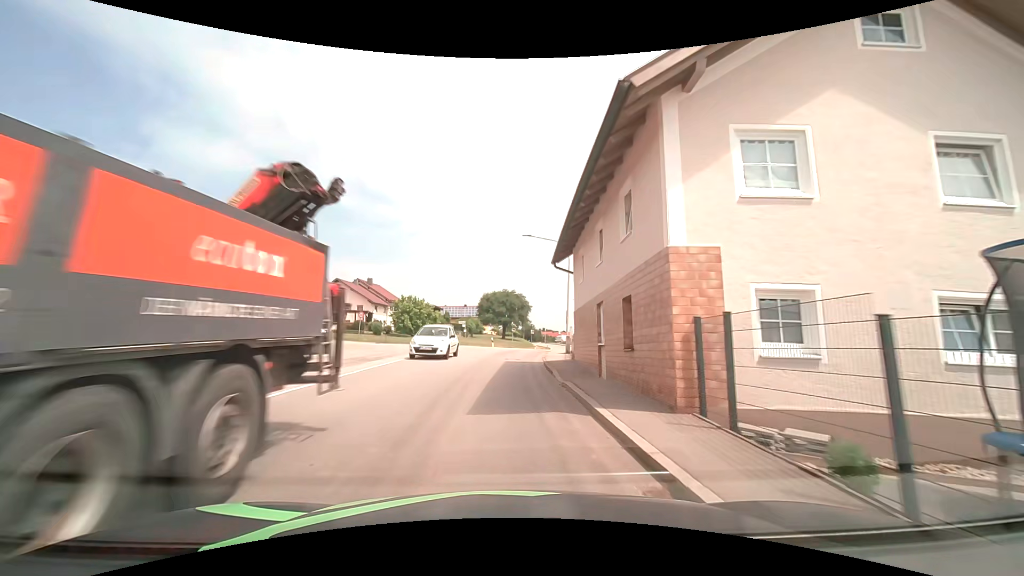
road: secondary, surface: asphalt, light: Day
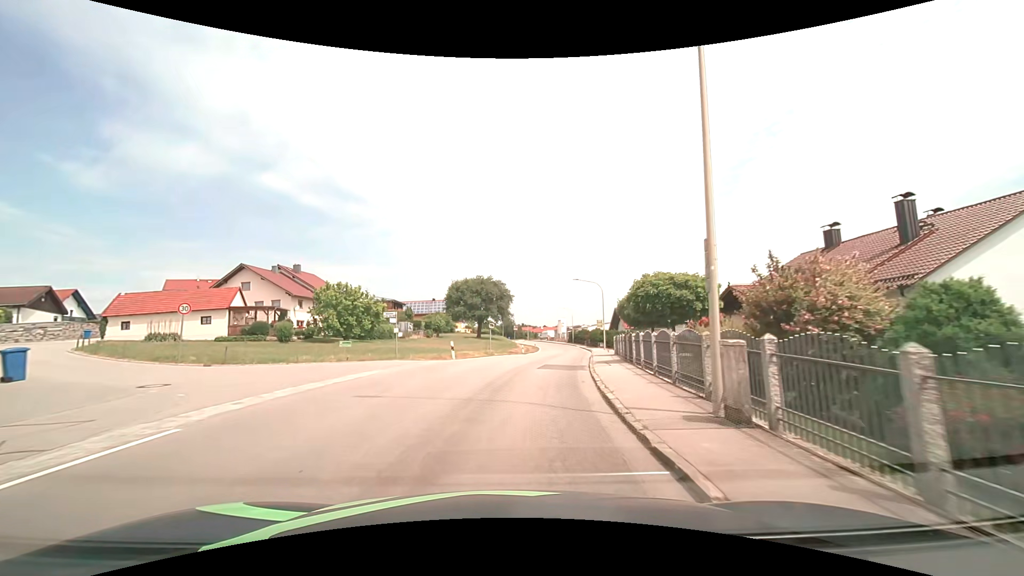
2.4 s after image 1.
(+0.2, +23.6) m; +4°
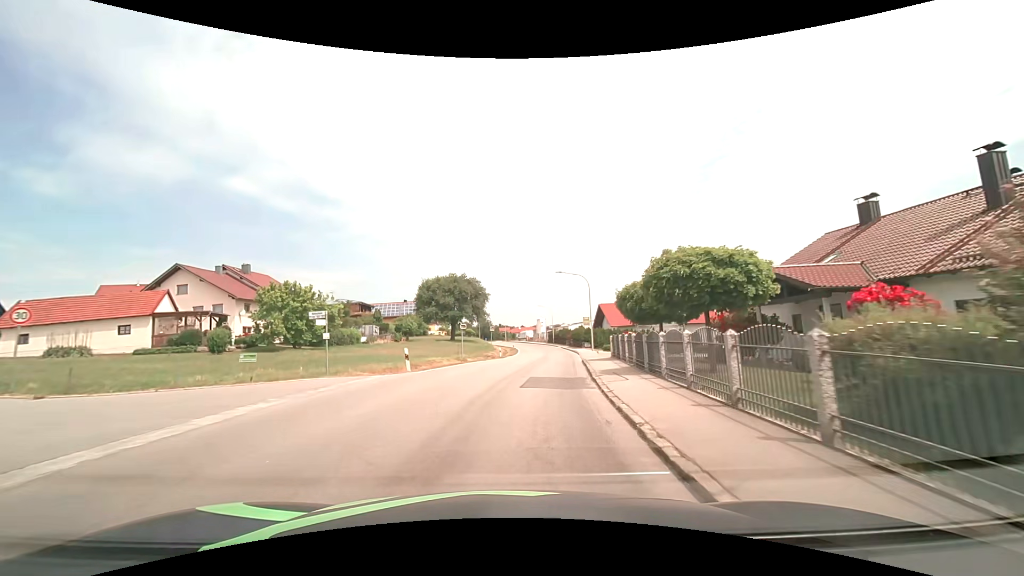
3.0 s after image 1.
(+0.1, +6.3) m; +2°
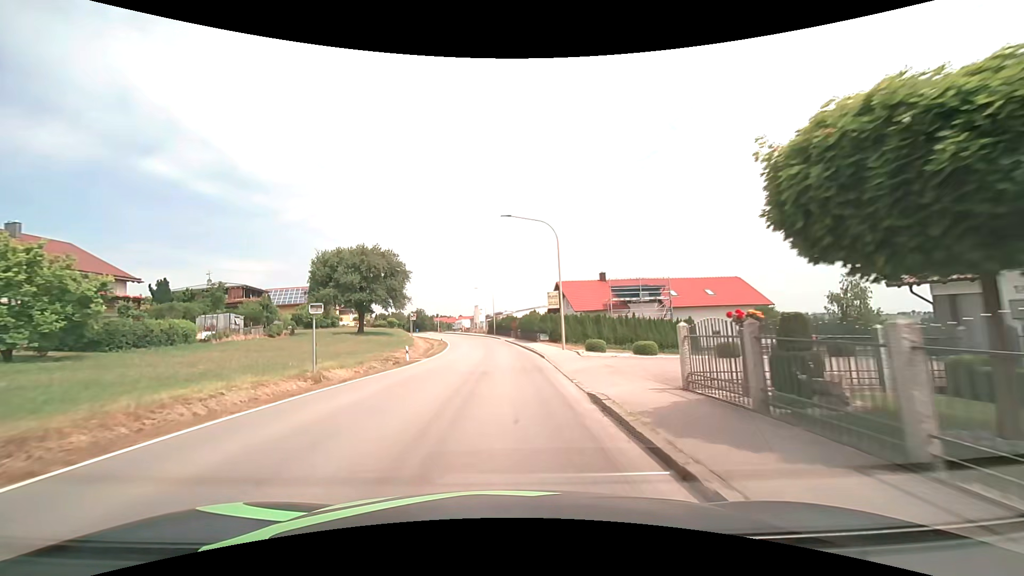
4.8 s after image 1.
(+1.3, +19.3) m; +7°
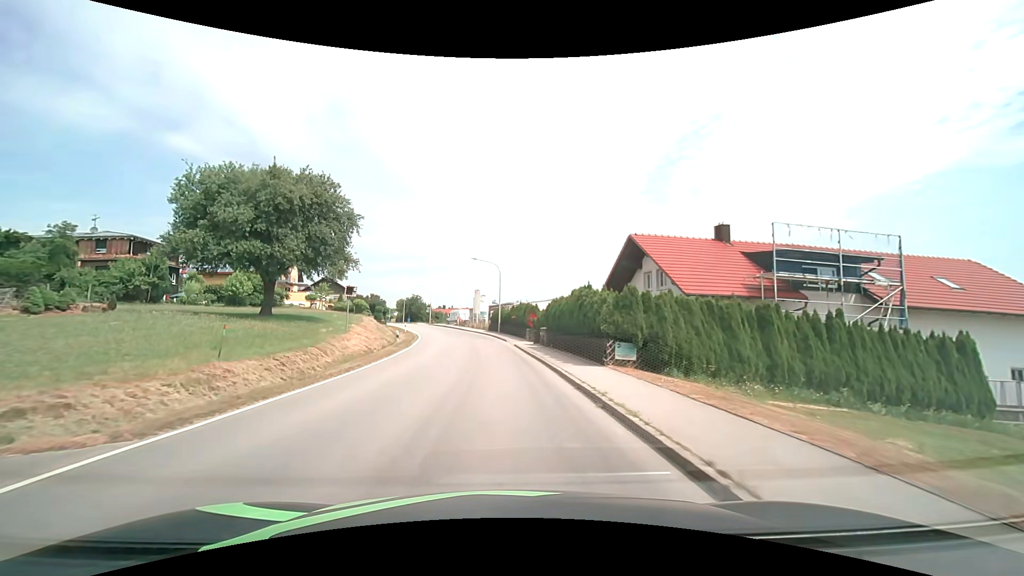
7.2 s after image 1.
(-0.3, +27.0) m; -1°
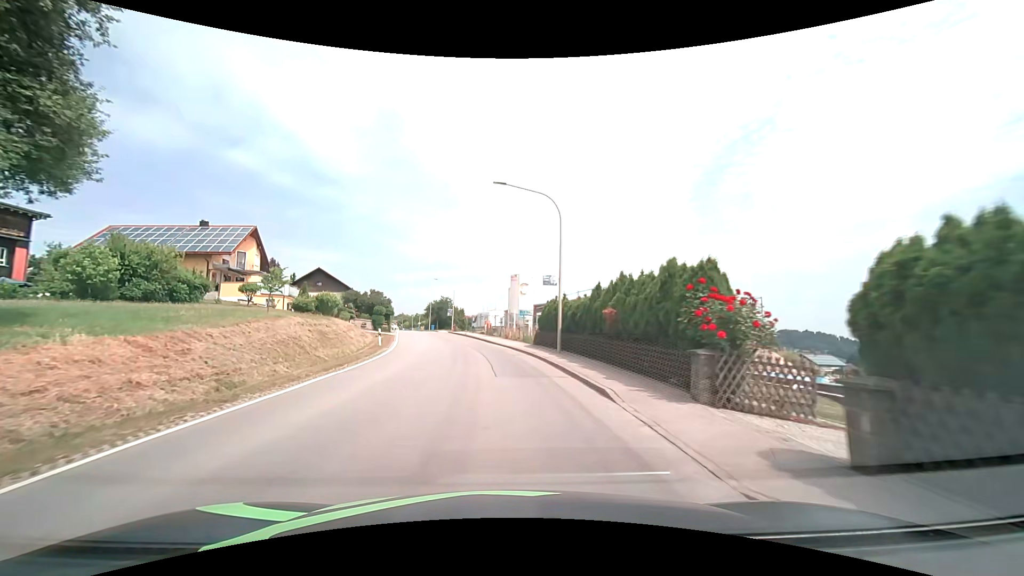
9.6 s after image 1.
(-0.8, +27.7) m; -5°
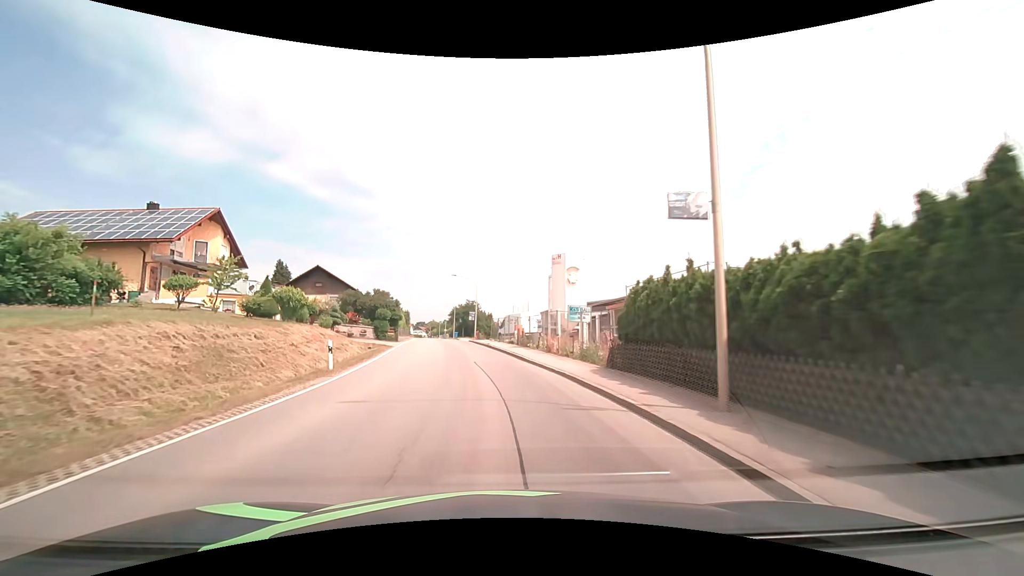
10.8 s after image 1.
(-0.4, +13.8) m; -4°
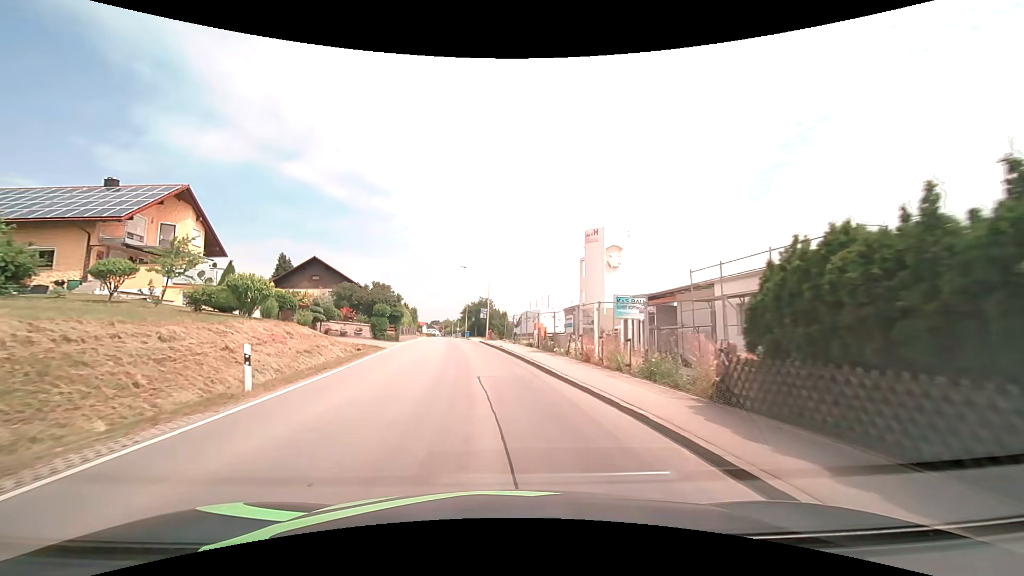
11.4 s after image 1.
(-0.1, +6.8) m; -1°
(0, +10) (-1, +20) (-2, +30) (-3, +40) (-5, +50) (-6, +60) (-7, +70) (-9, +79) (-10, +89) (-11, +99) m
